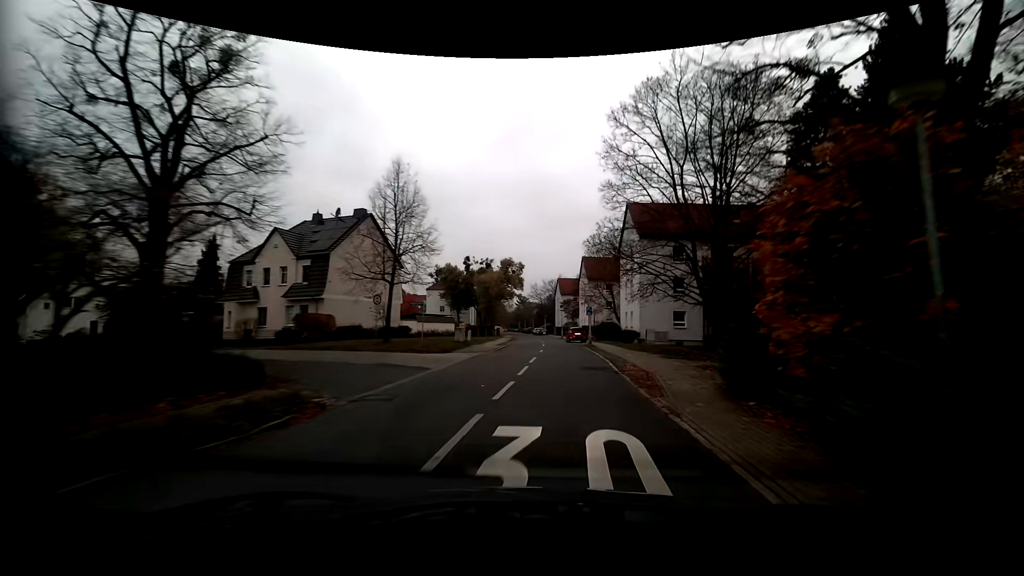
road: residential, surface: asphalt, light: Day
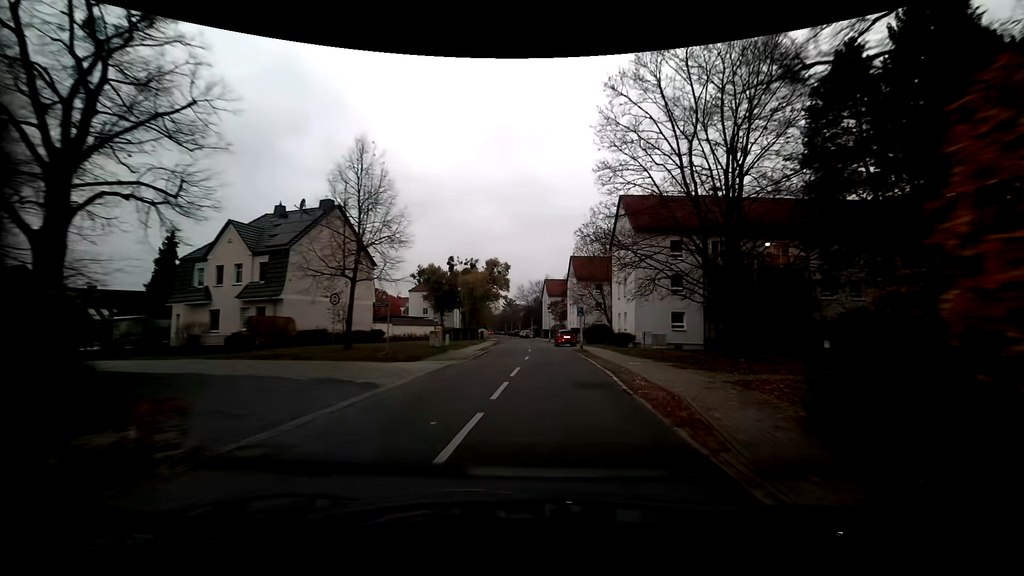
(0.0, +3.9) m; +1°
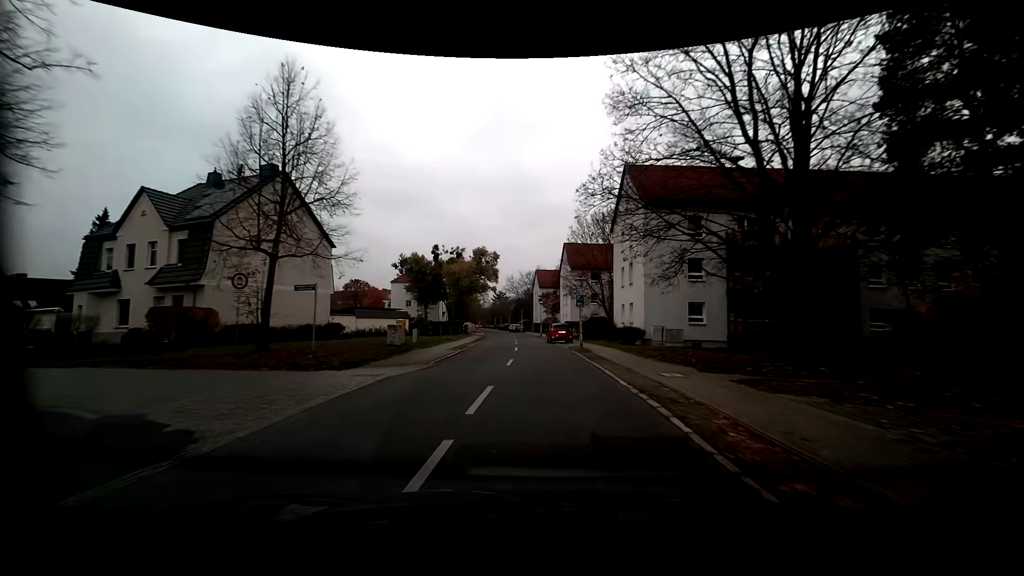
(+0.1, +6.7) m; +2°
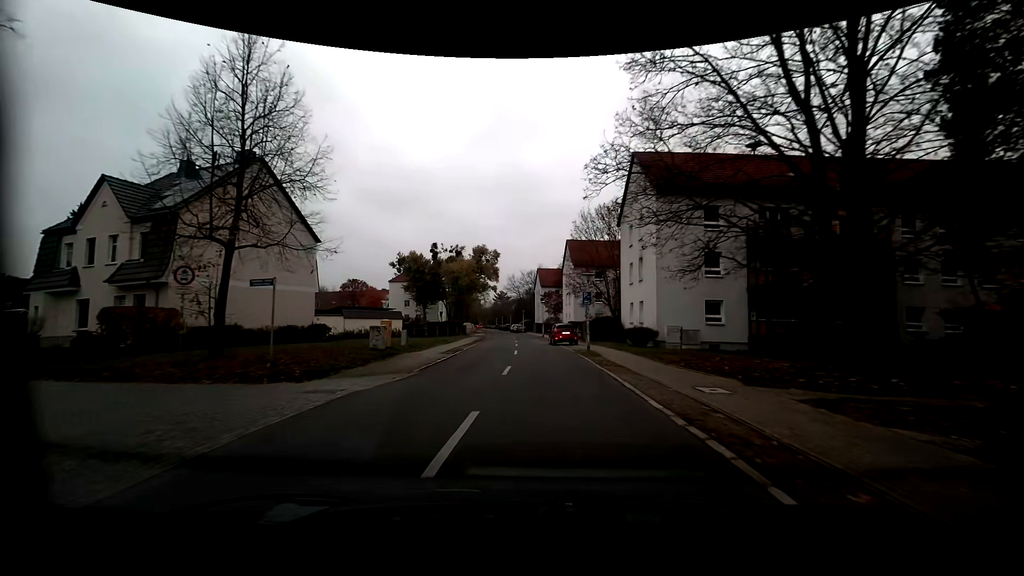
(0.0, +2.7) m; -1°
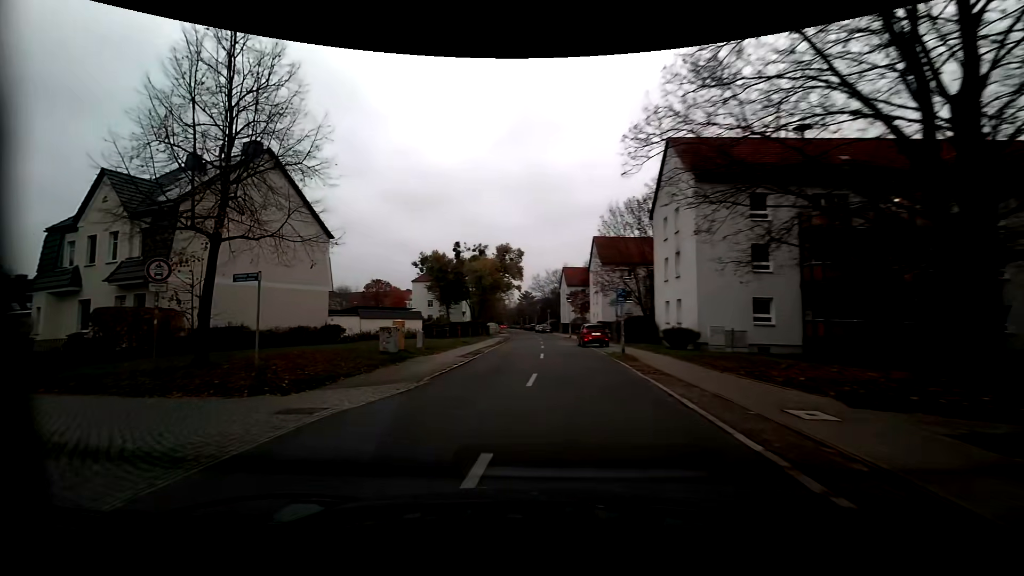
(0.0, +2.2) m; -5°
